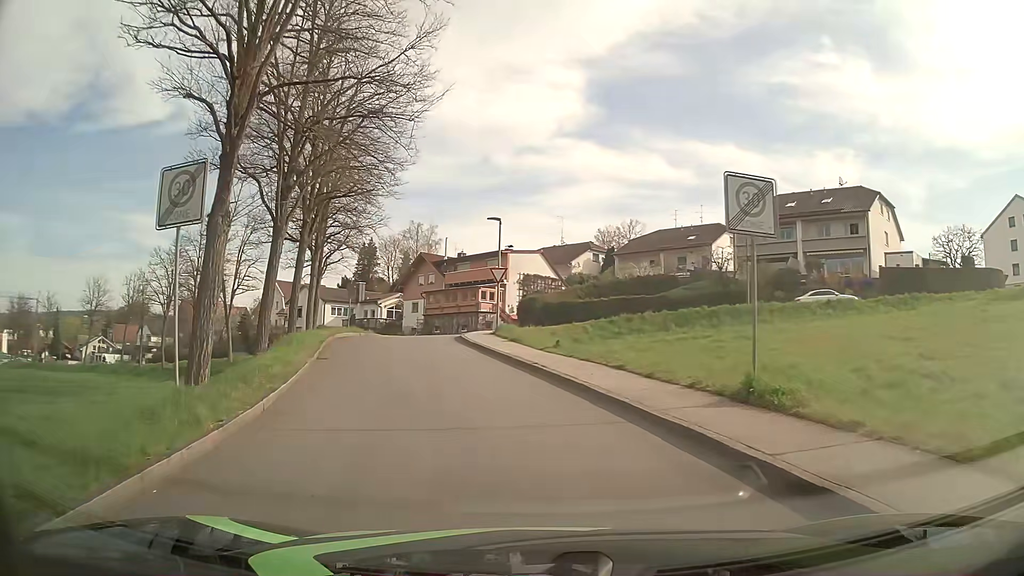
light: Day
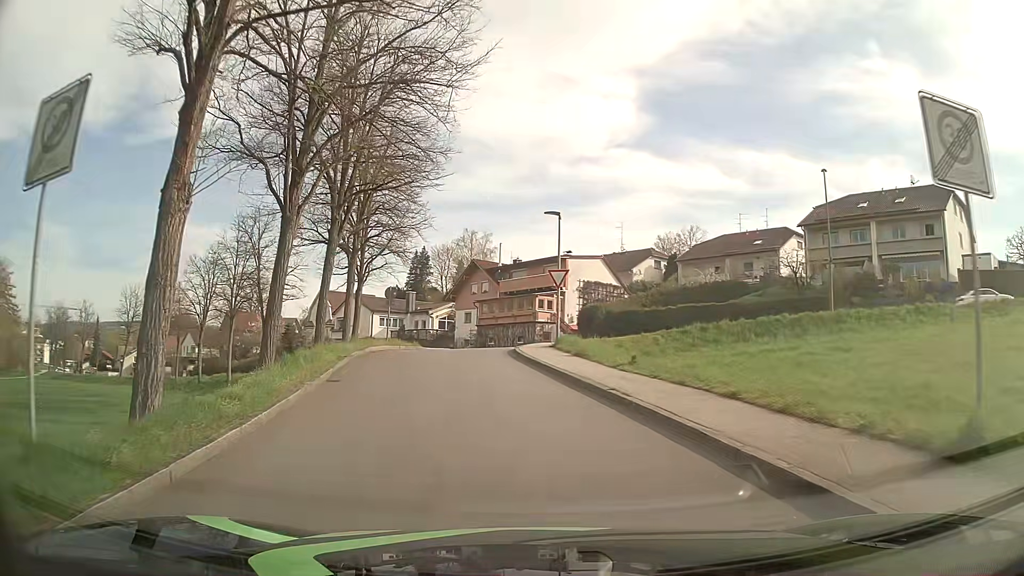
(-0.2, +4.2) m; -5°
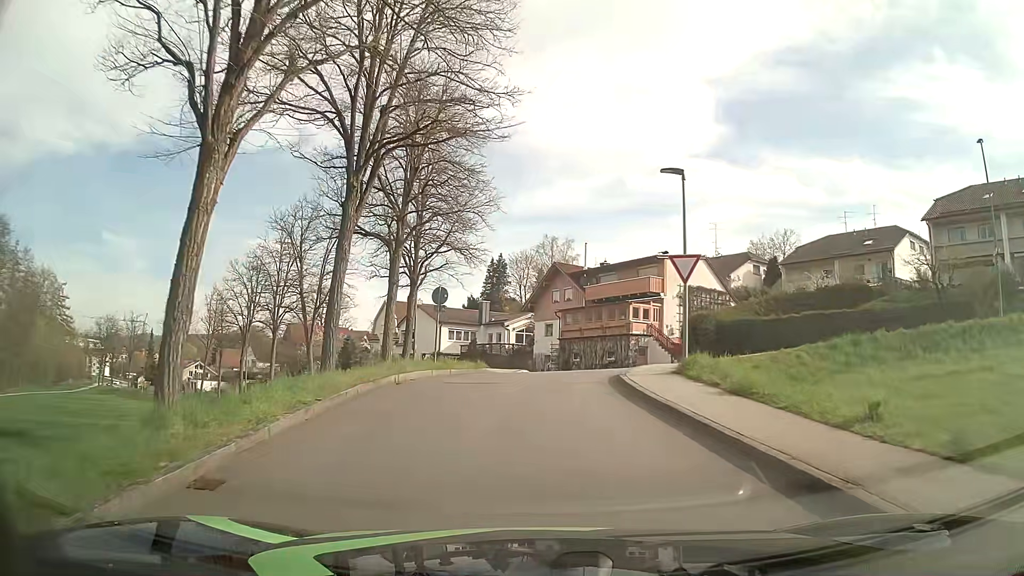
(-0.6, +8.7) m; -7°
(0, +10) (0, +20) (+6, +28) (+15, +29) (+24, +24) (+33, +20) (+42, +17) (+52, +14) (+62, +12) (+72, +12) m
